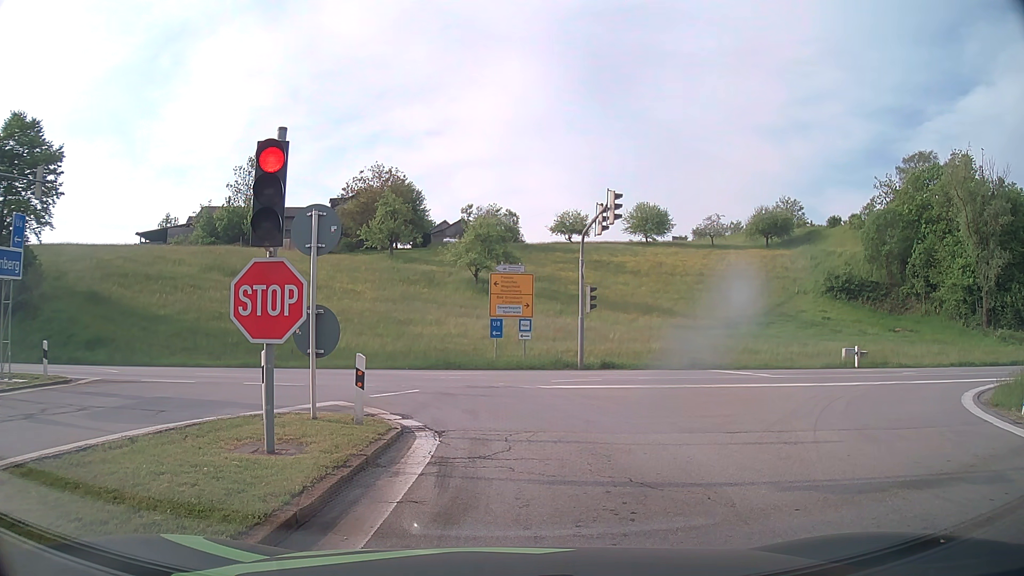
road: motorway_link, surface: asphalt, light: Day
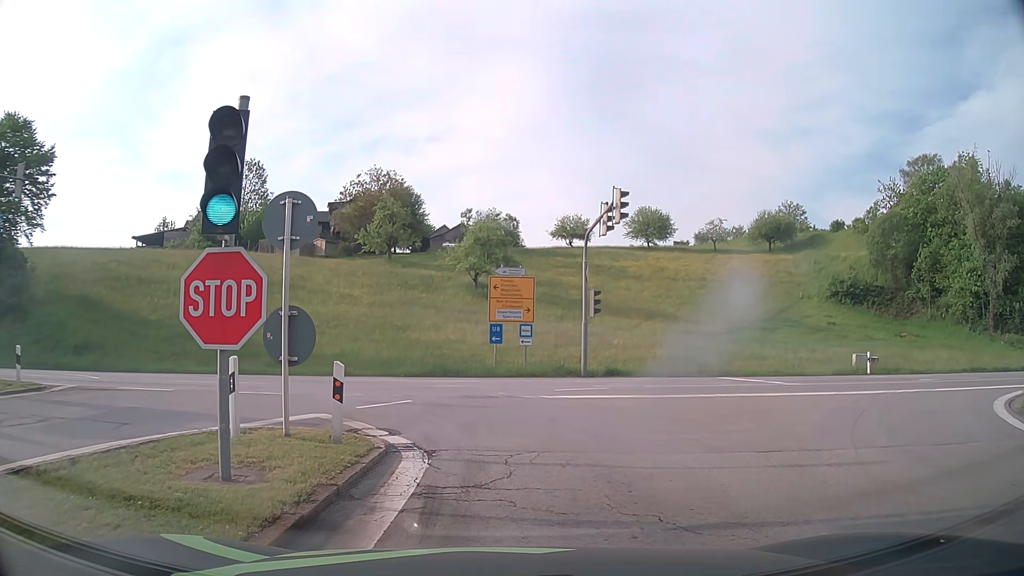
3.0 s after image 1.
(0.0, +1.4) m; -1°
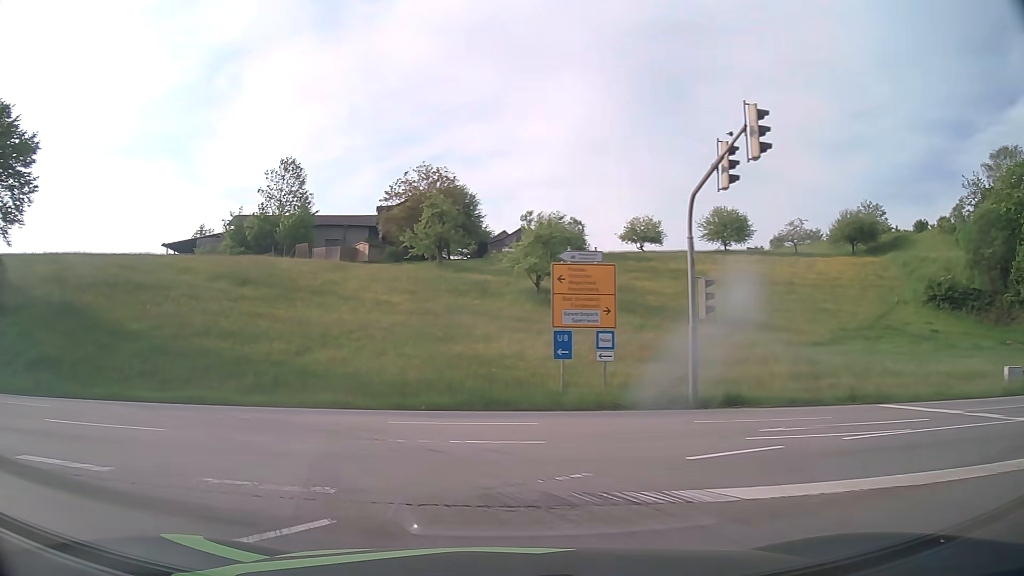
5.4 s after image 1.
(+0.1, +9.3) m; -3°
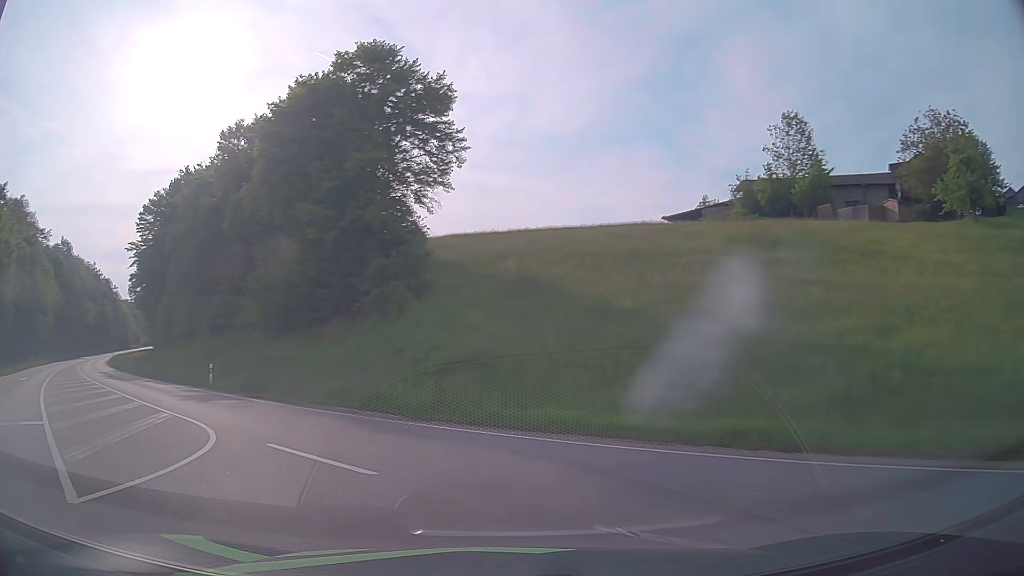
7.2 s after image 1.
(-4.5, +9.9) m; -45°
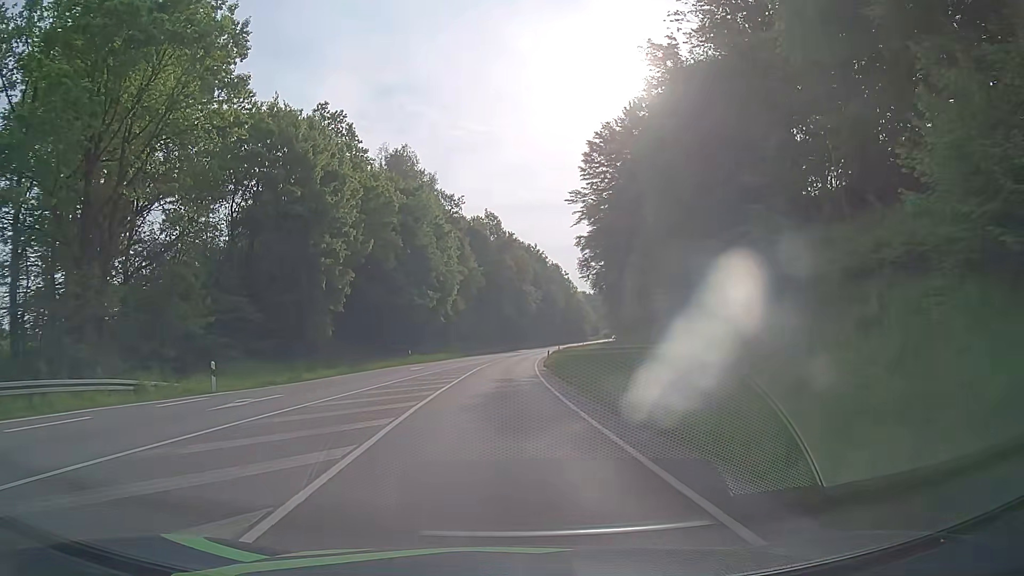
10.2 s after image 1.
(-13.4, +24.2) m; -40°
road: primary
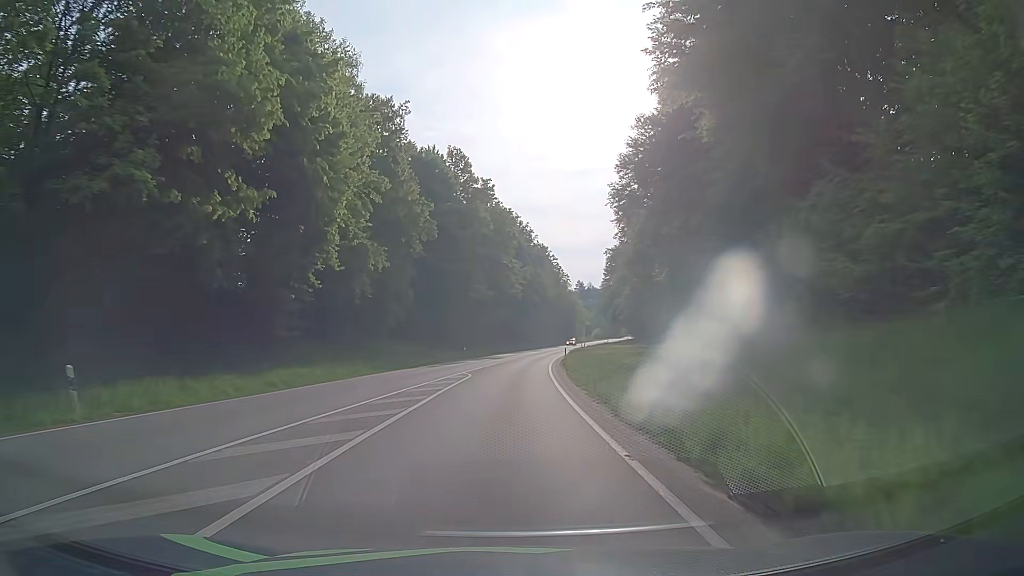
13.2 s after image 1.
(+0.2, +41.8) m; +2°
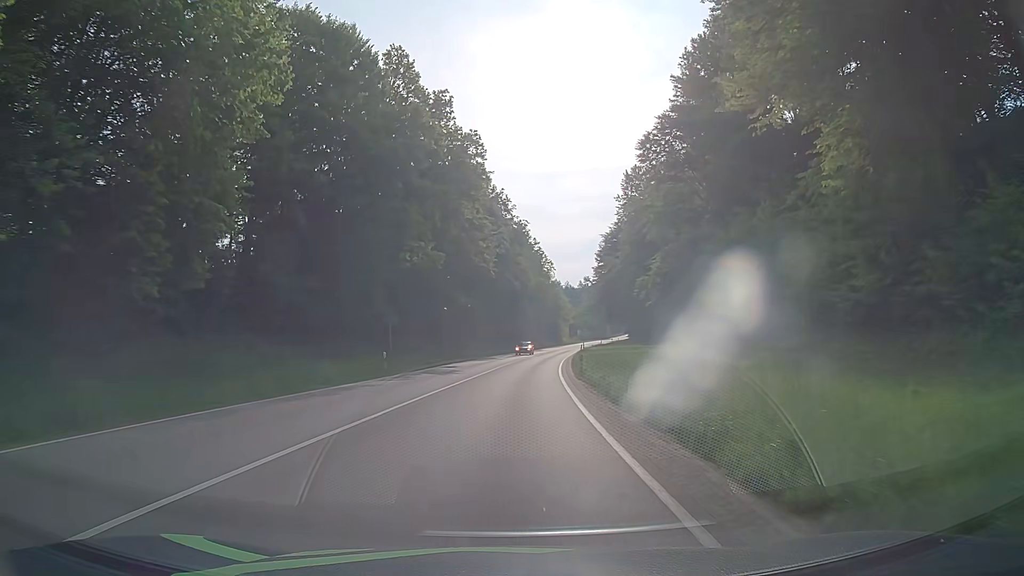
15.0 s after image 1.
(+0.5, +30.1) m; +3°
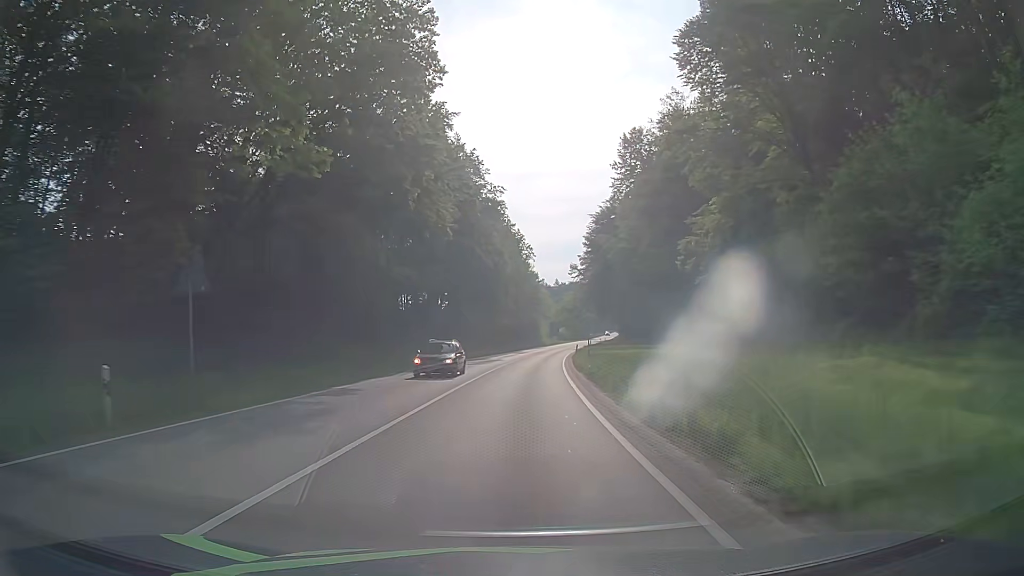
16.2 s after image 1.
(+0.2, +21.4) m; +2°
(0, +10) (0, +20) (+1, +30) (+2, +40) (+2, +50) (+3, +60) (+5, +70) (+6, +80) (+7, +90) (+9, +100) m
